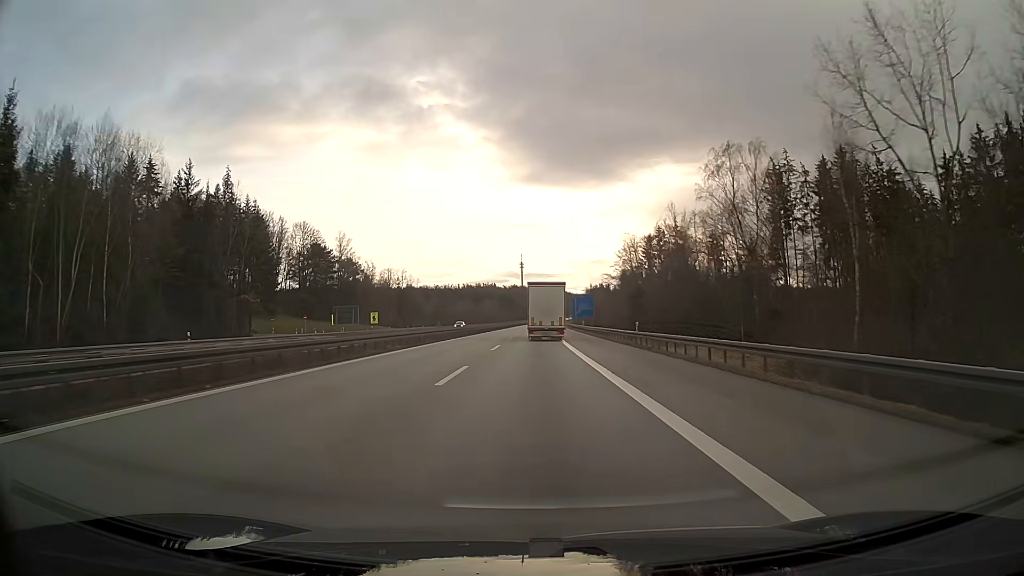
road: motorway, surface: asphalt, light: Day
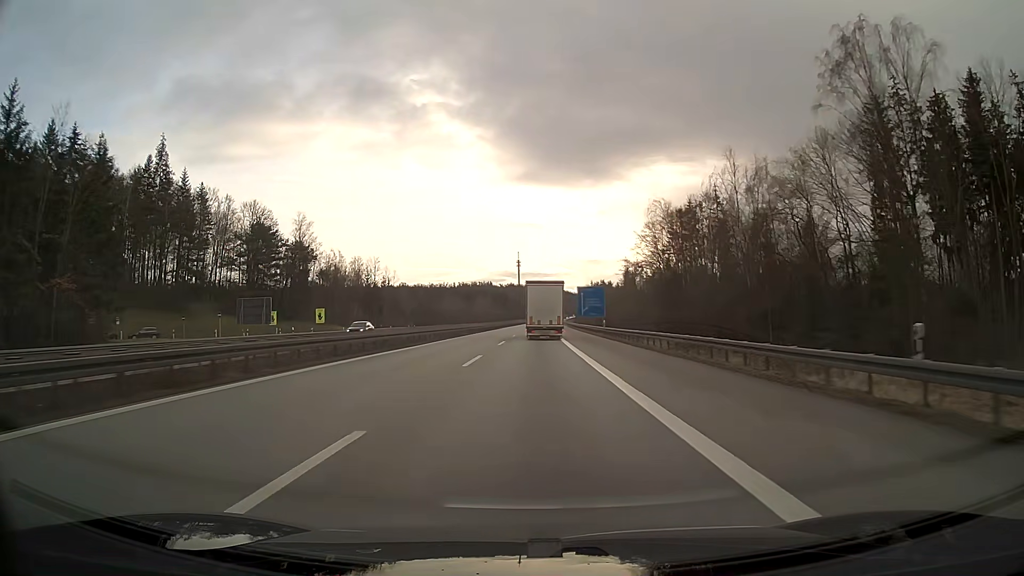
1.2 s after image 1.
(+0.1, +30.4) m; 0°
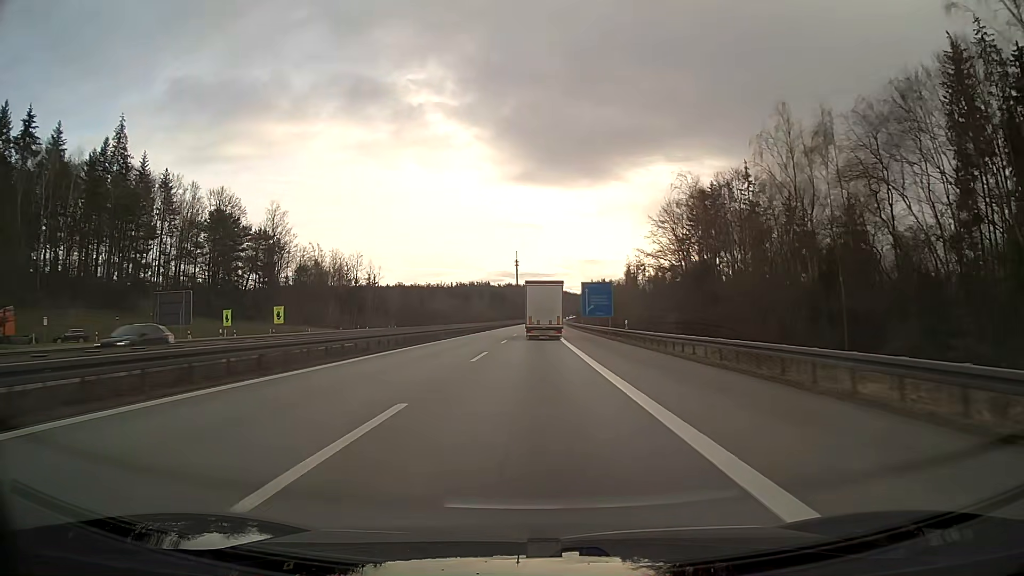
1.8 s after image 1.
(0.0, +15.3) m; 0°
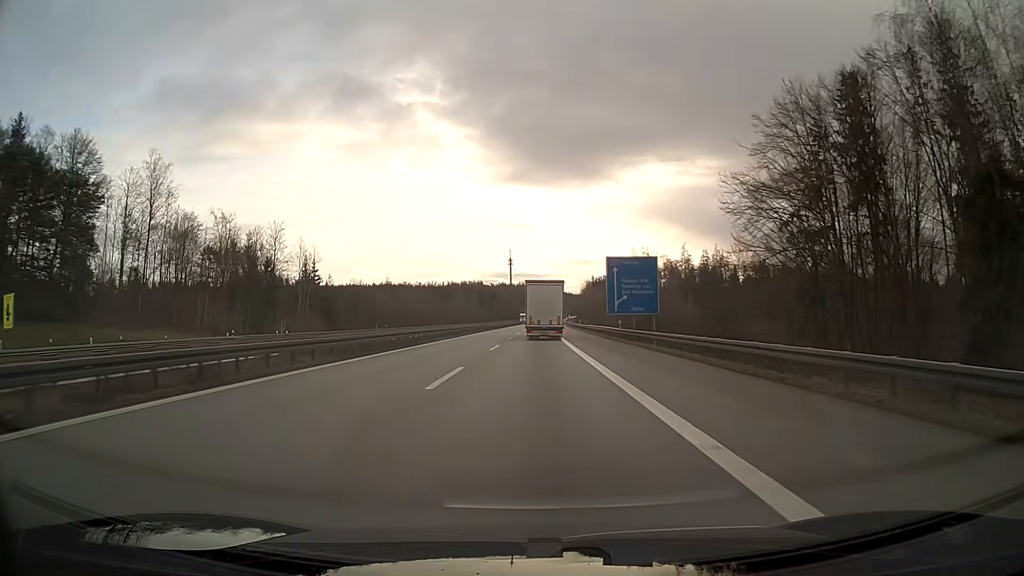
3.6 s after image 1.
(+0.2, +45.8) m; +1°
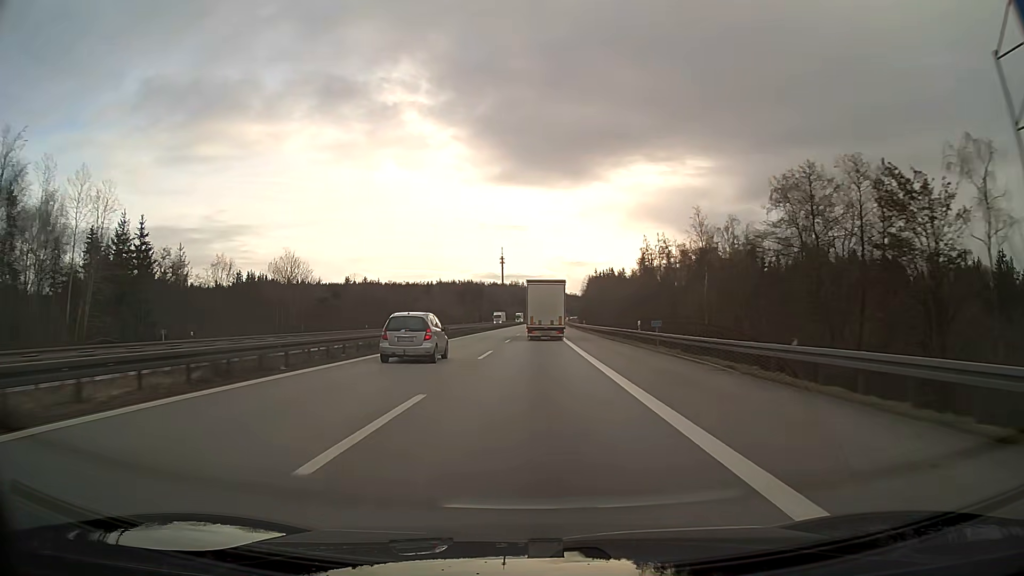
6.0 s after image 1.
(+0.3, +60.9) m; +1°
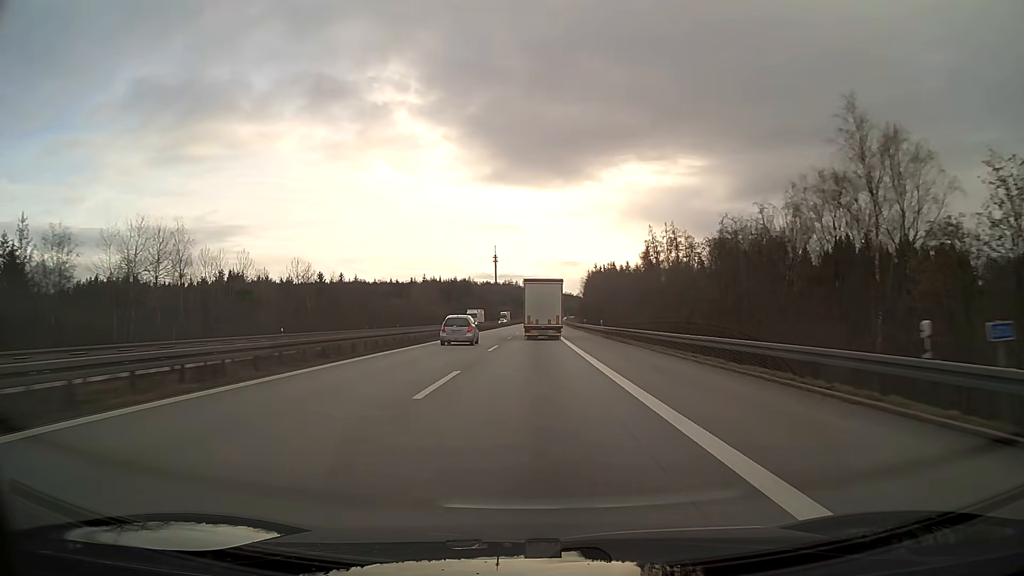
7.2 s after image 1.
(+0.1, +30.3) m; 0°
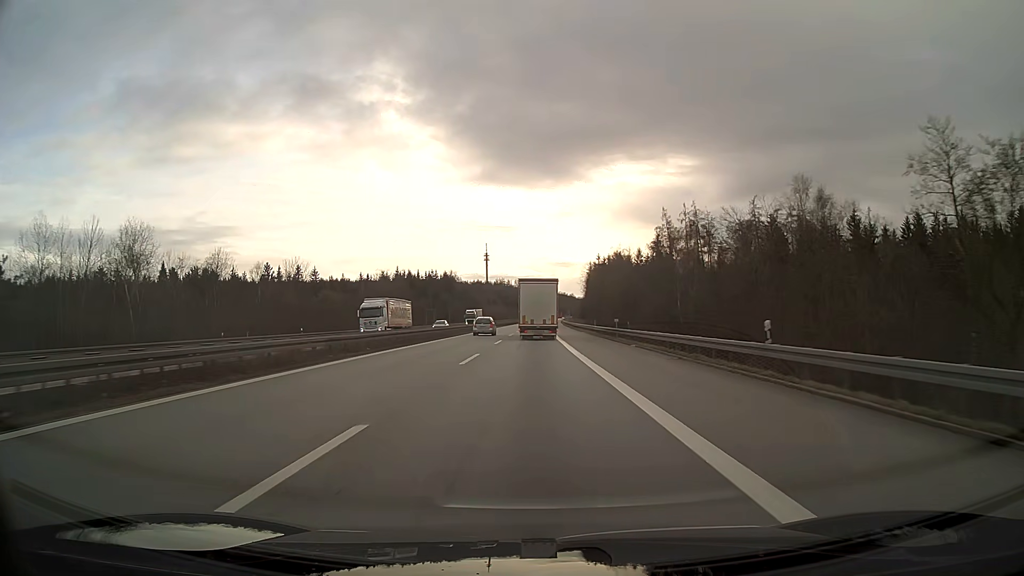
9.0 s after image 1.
(+0.3, +45.3) m; +1°
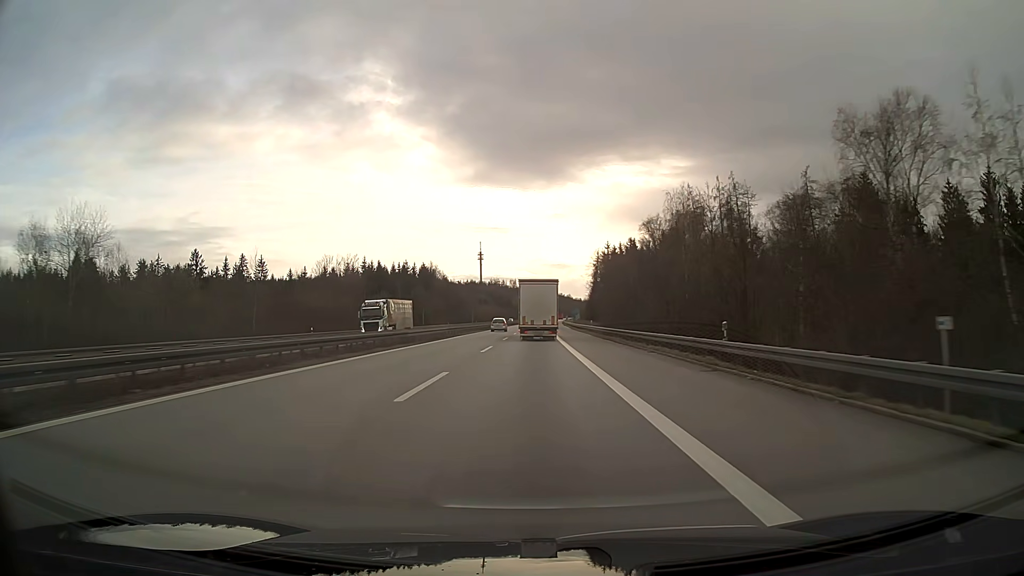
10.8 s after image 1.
(+0.1, +45.3) m; 0°
(0, +10) (0, +20) (0, +30) (0, +40) (0, +50) (0, +60) (0, +70) (0, +80) (+1, +90) (+1, +100) m
